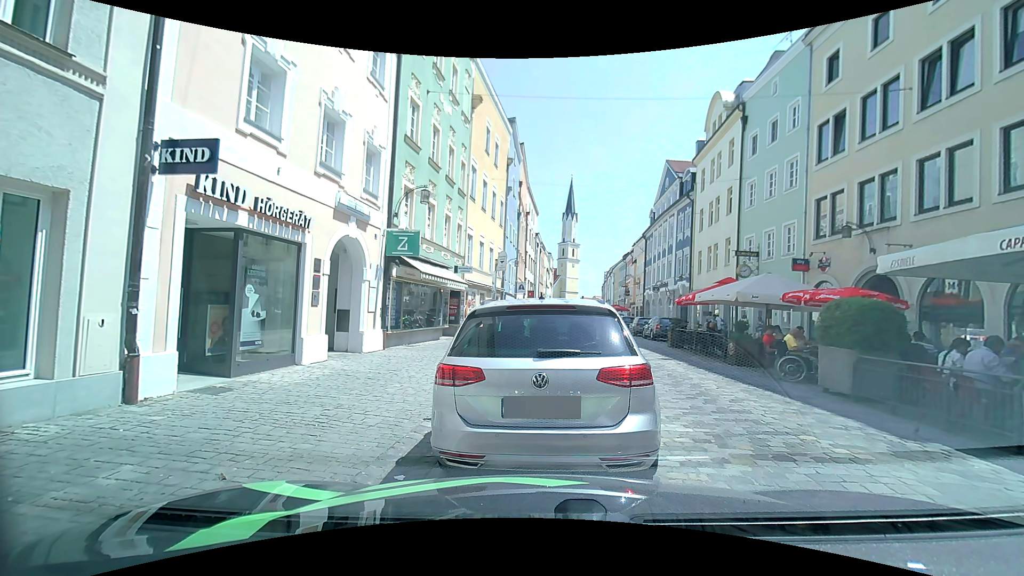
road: residential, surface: sett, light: Day
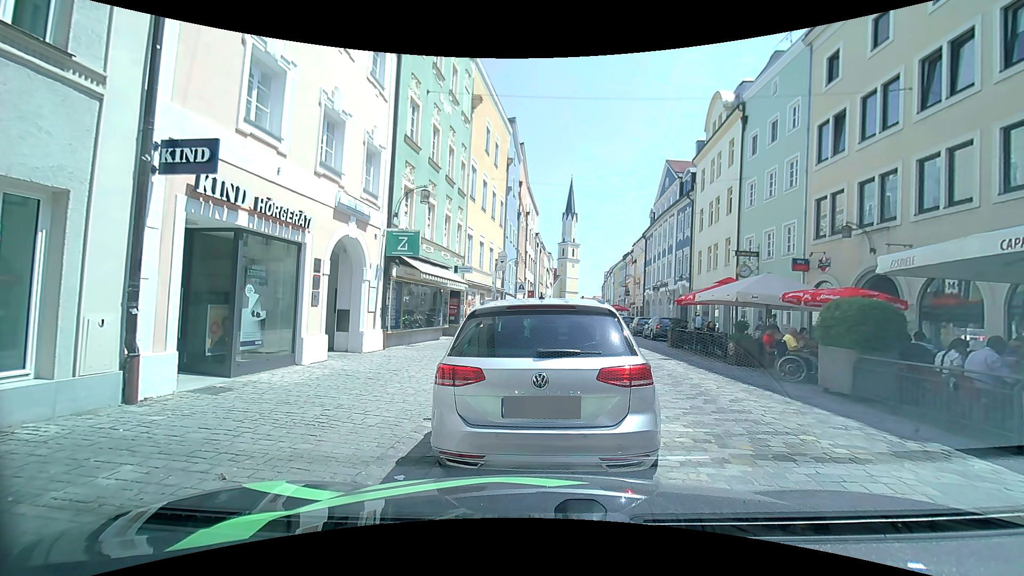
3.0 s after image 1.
(0.0, 0.0) m; 0°
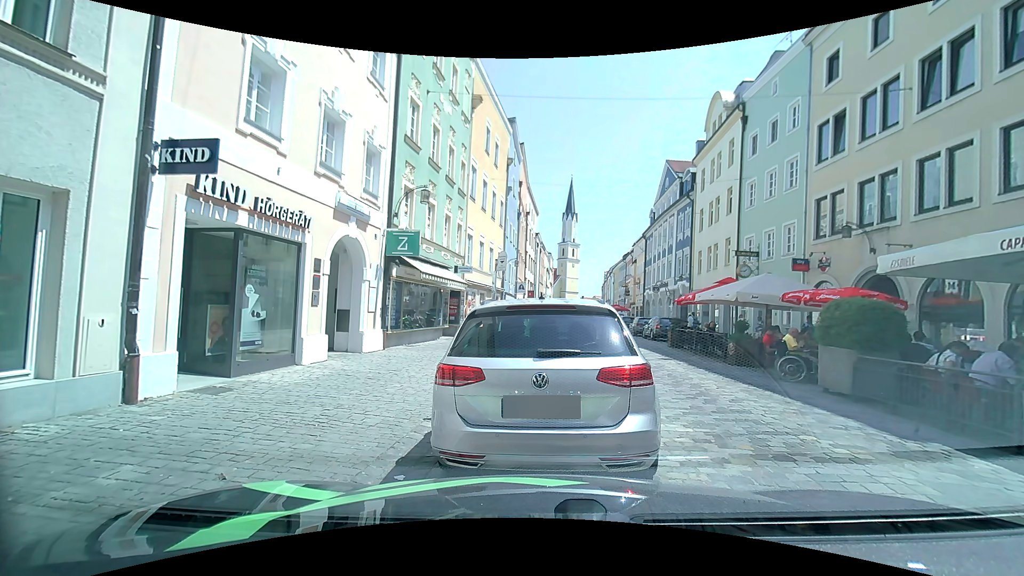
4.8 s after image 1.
(0.0, 0.0) m; 0°
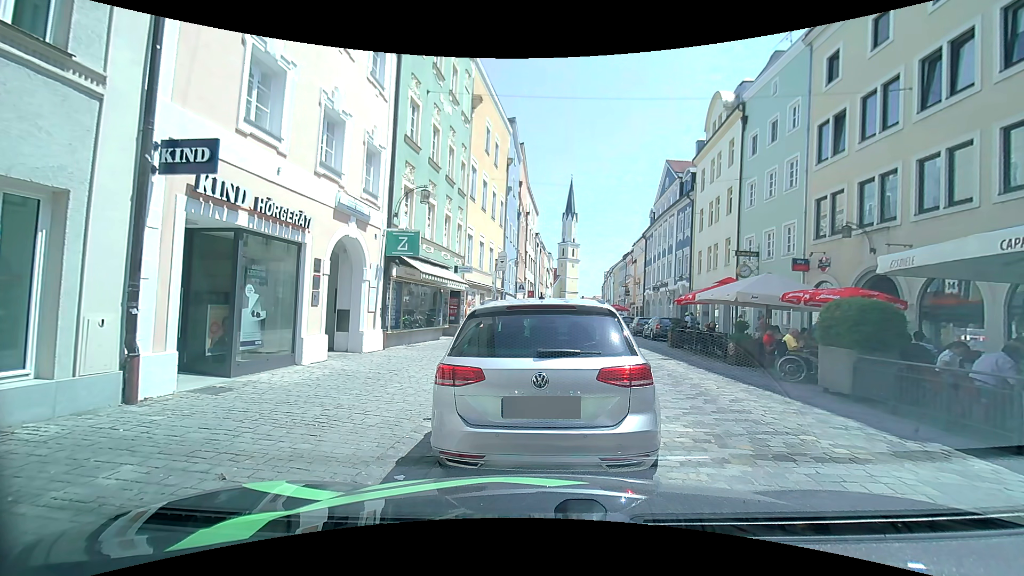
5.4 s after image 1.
(0.0, 0.0) m; 0°
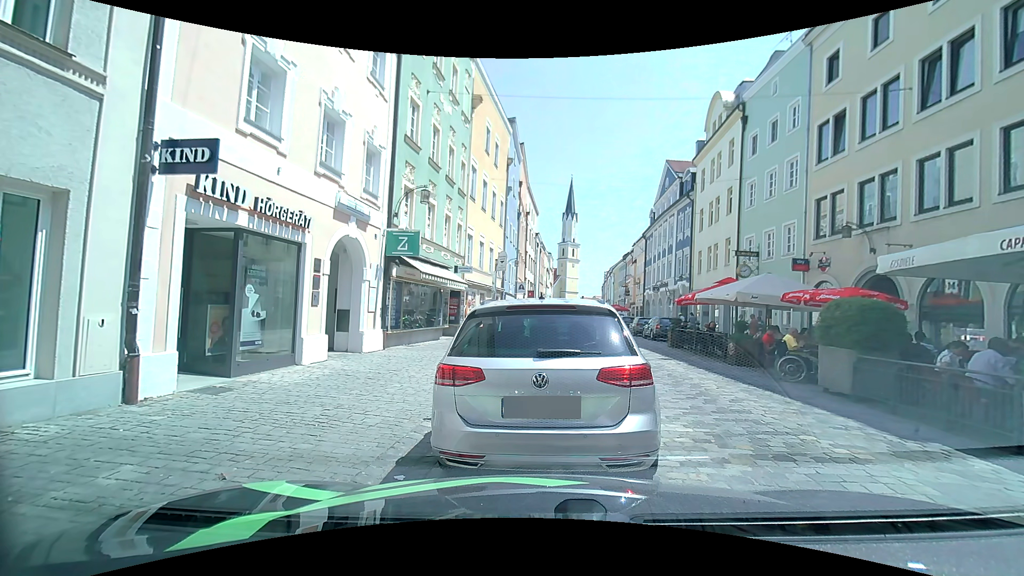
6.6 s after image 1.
(0.0, 0.0) m; 0°
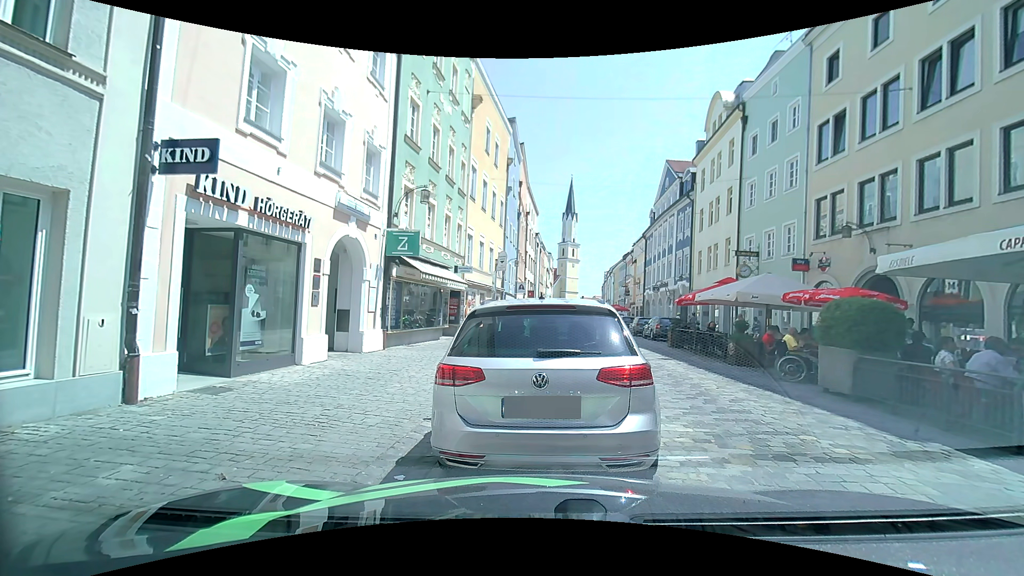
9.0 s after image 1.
(0.0, 0.0) m; 0°
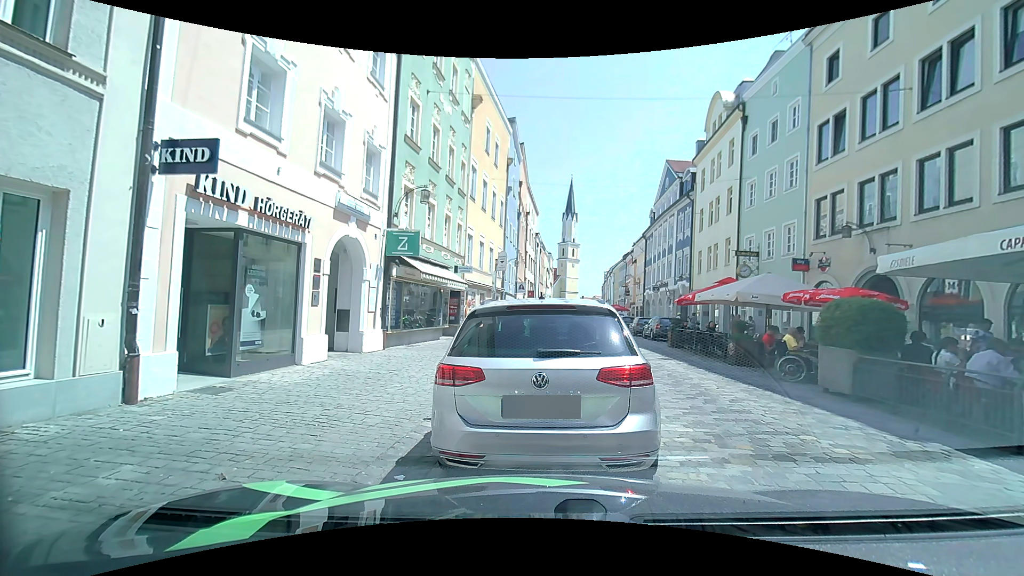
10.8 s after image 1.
(0.0, 0.0) m; 0°
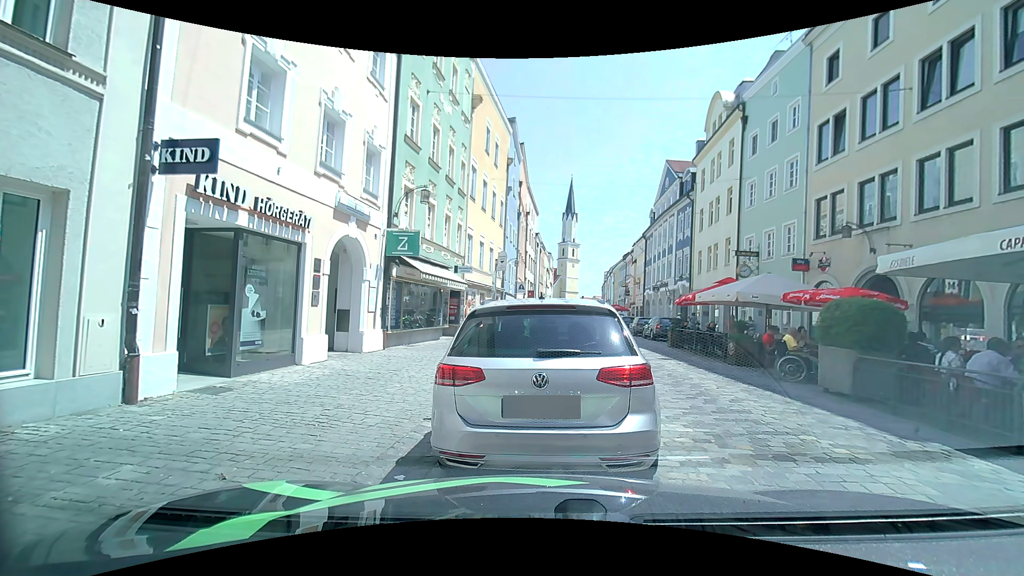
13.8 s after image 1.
(0.0, 0.0) m; 0°
